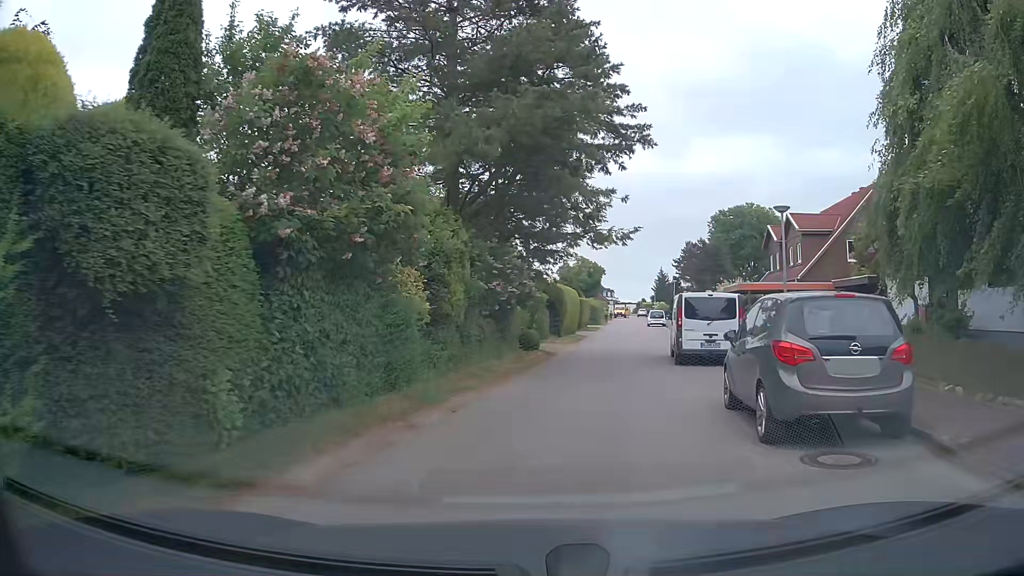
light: Day
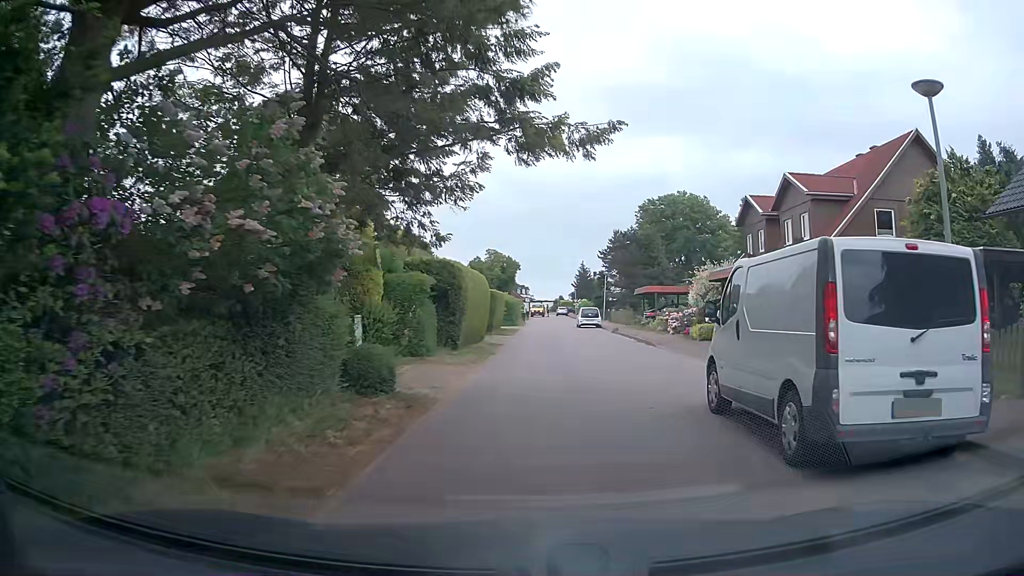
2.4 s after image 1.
(+0.7, +13.2) m; +7°
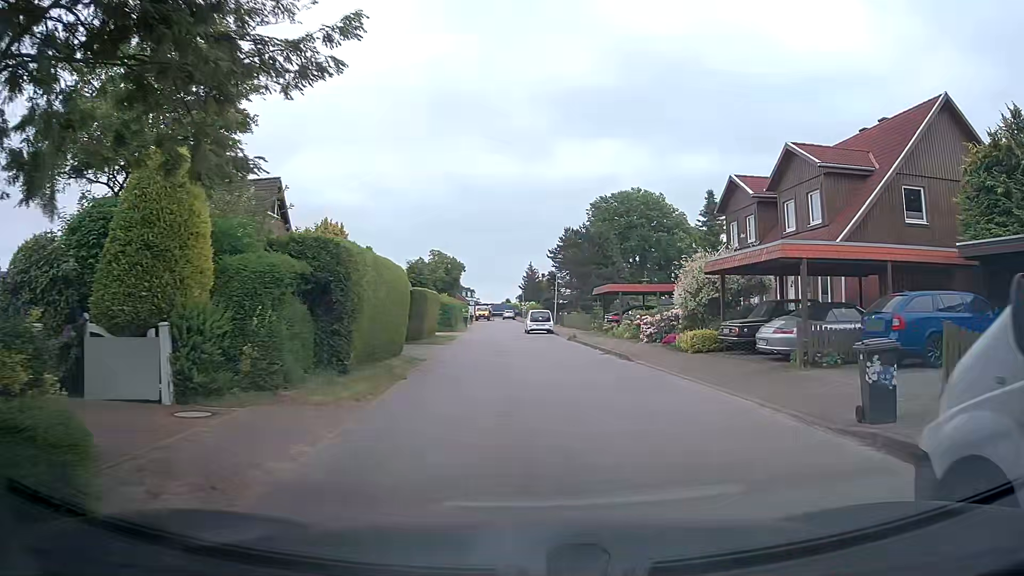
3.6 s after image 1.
(+0.2, +6.6) m; +4°
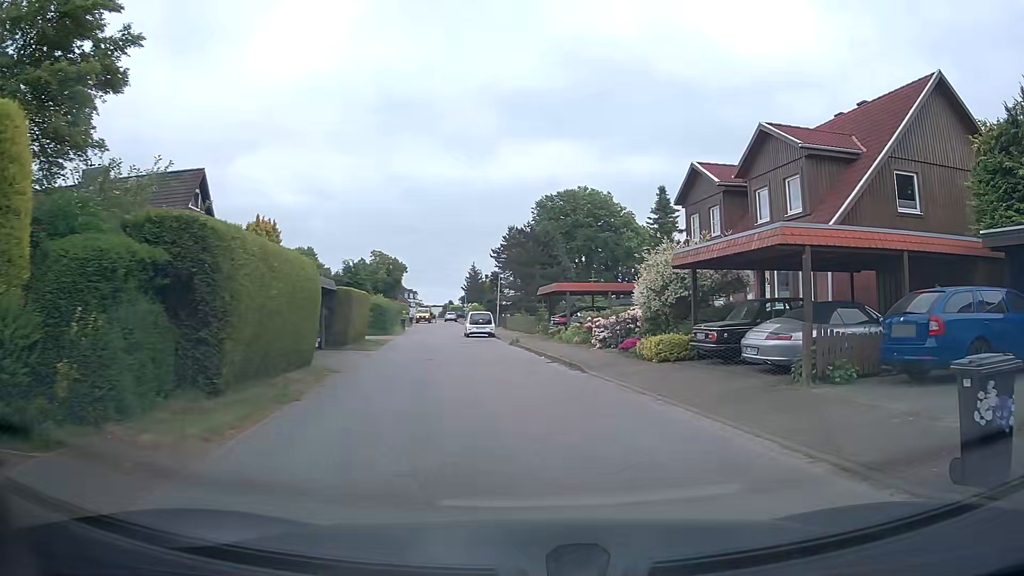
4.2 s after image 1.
(+0.1, +3.2) m; +3°
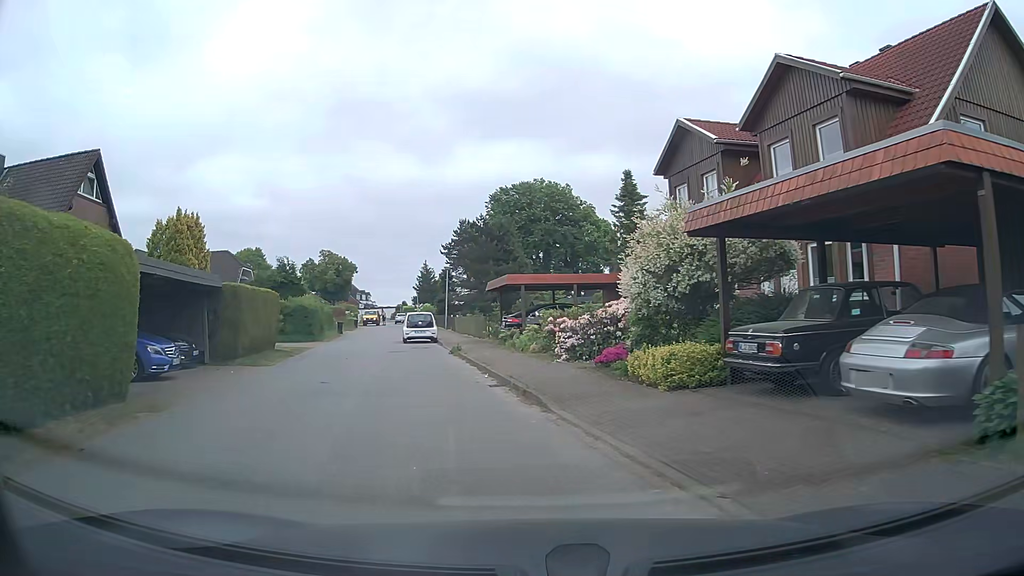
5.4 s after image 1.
(+0.6, +6.3) m; +6°
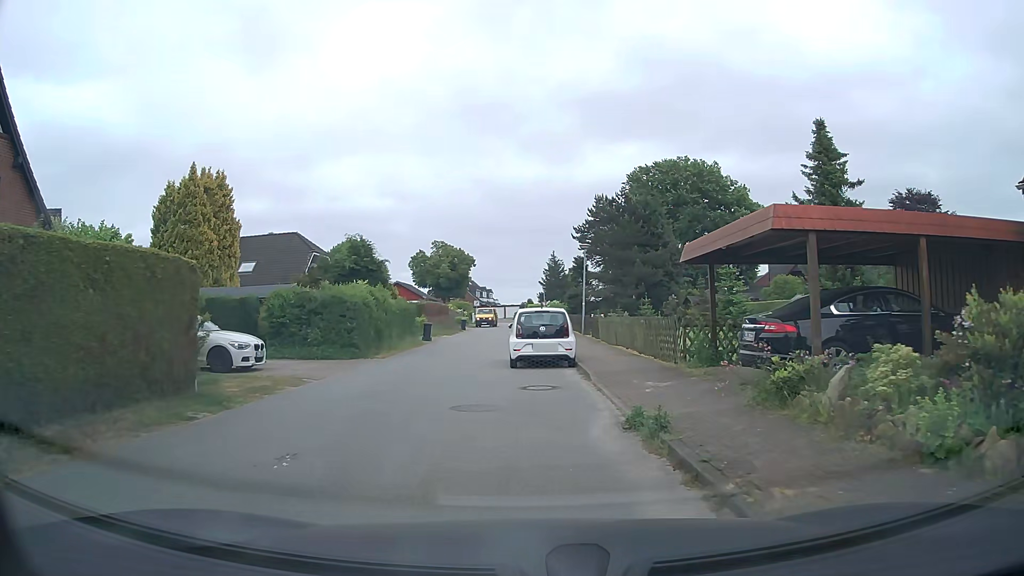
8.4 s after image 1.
(-2.2, +15.5) m; -12°
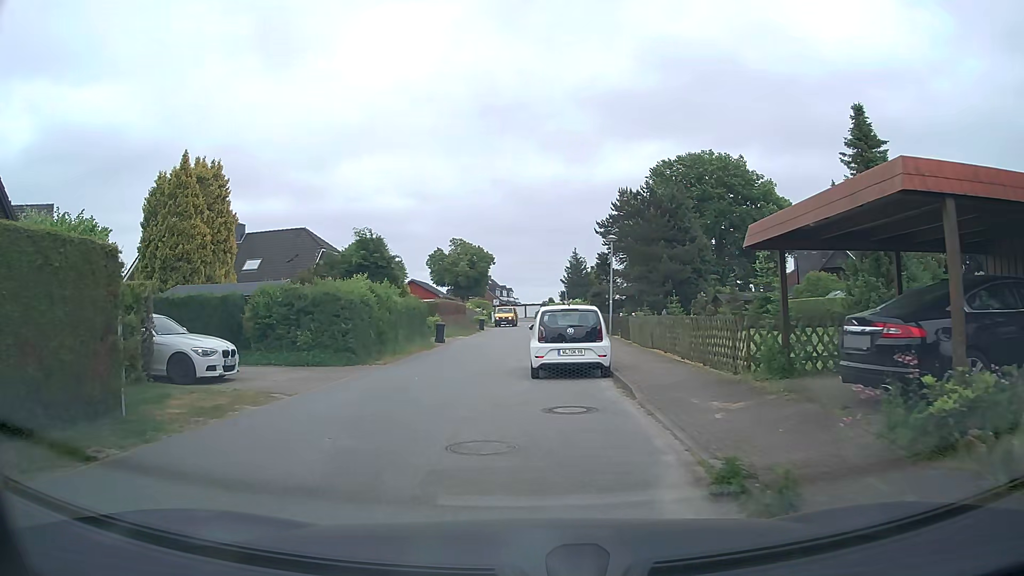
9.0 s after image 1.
(0.0, +3.0) m; 0°
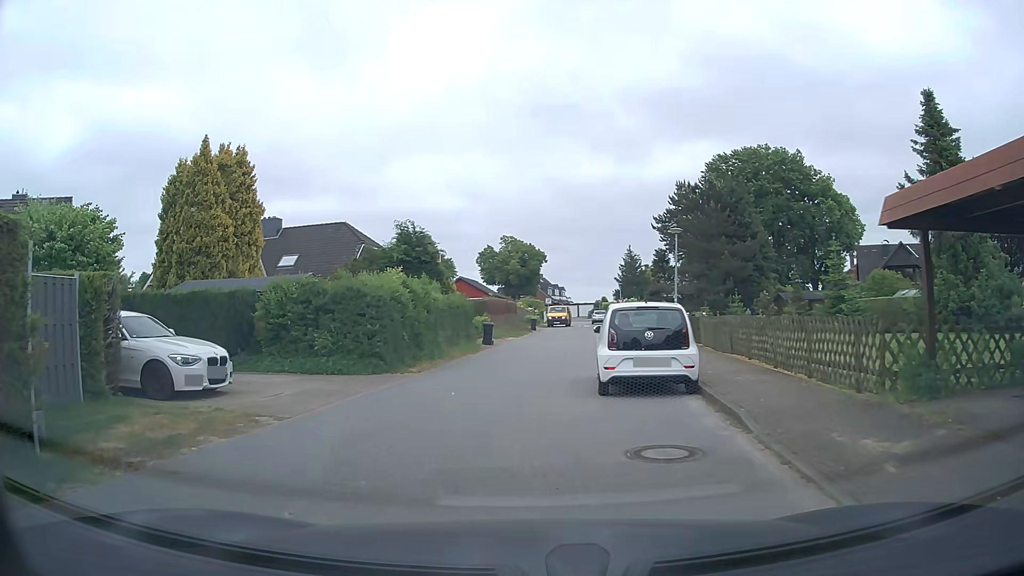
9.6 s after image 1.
(-0.2, +3.0) m; -5°
